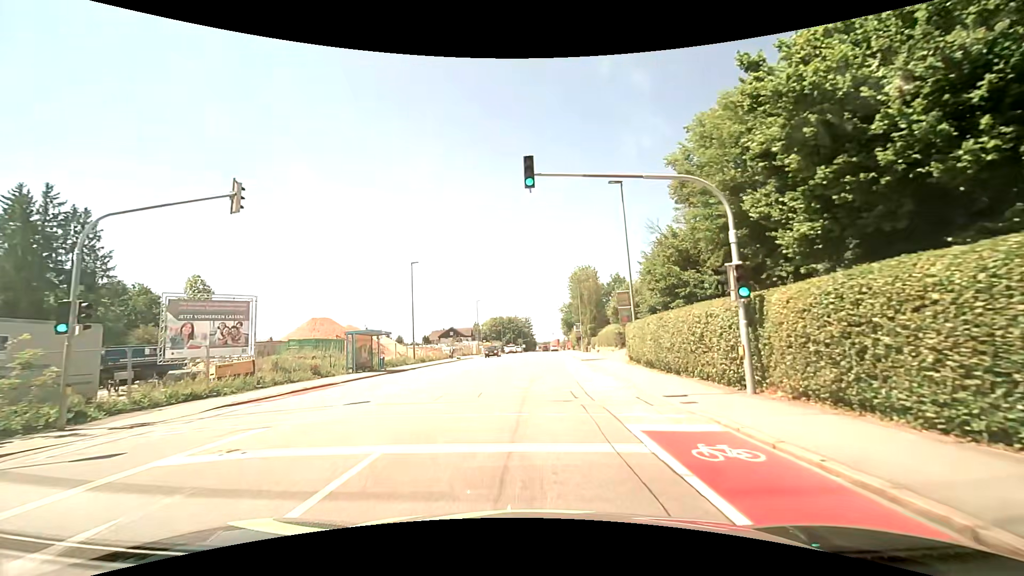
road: tertiary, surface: asphalt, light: Day
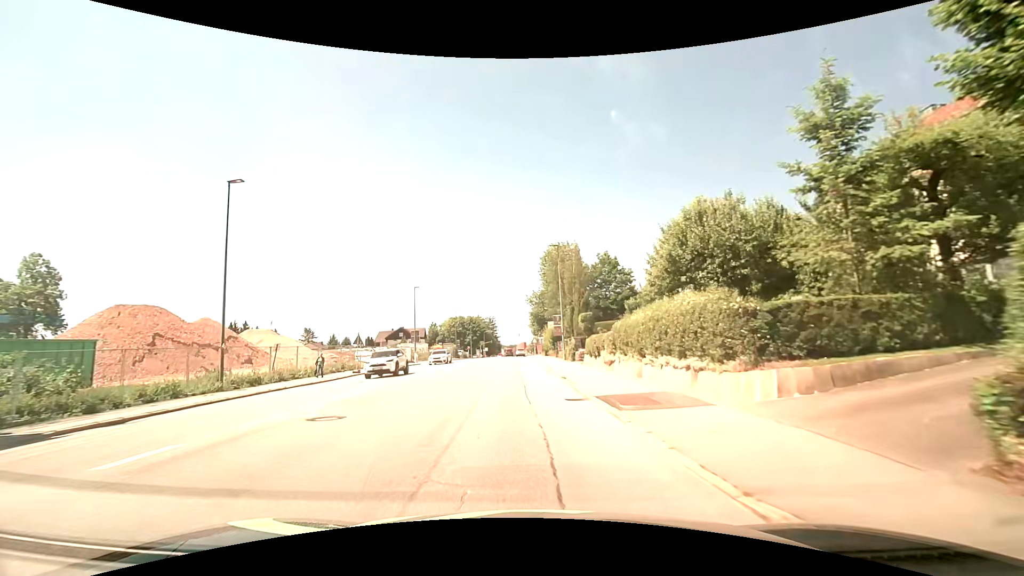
(+1.0, +25.9) m; +4°
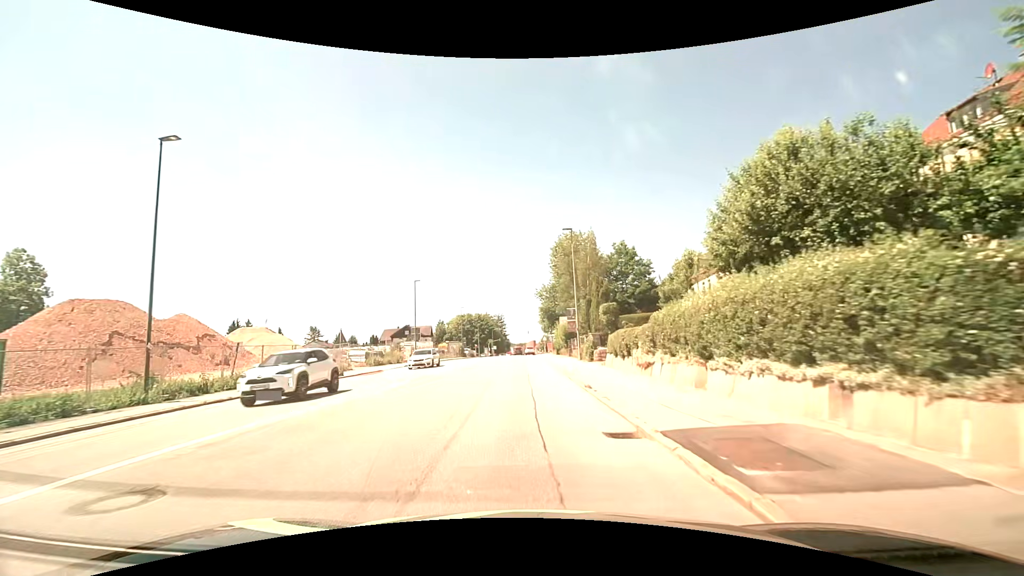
(-0.1, +5.5) m; -2°
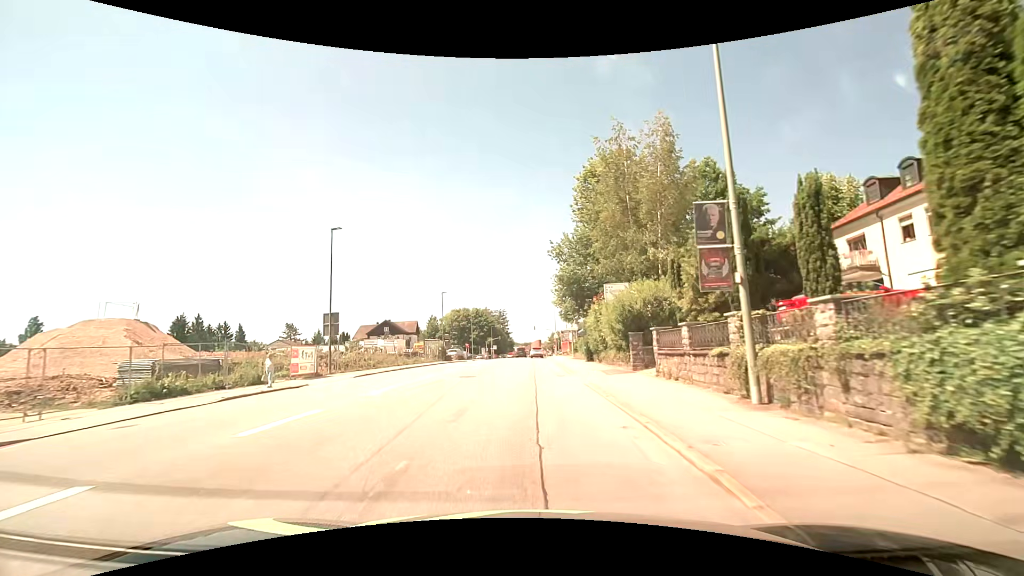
(-0.4, +28.8) m; 0°
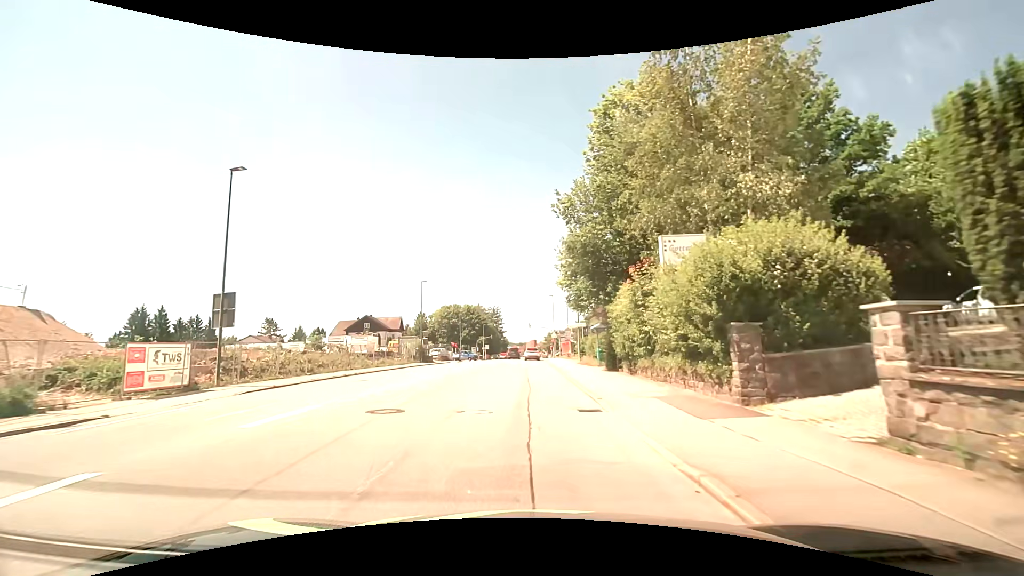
(0.0, +11.7) m; +1°
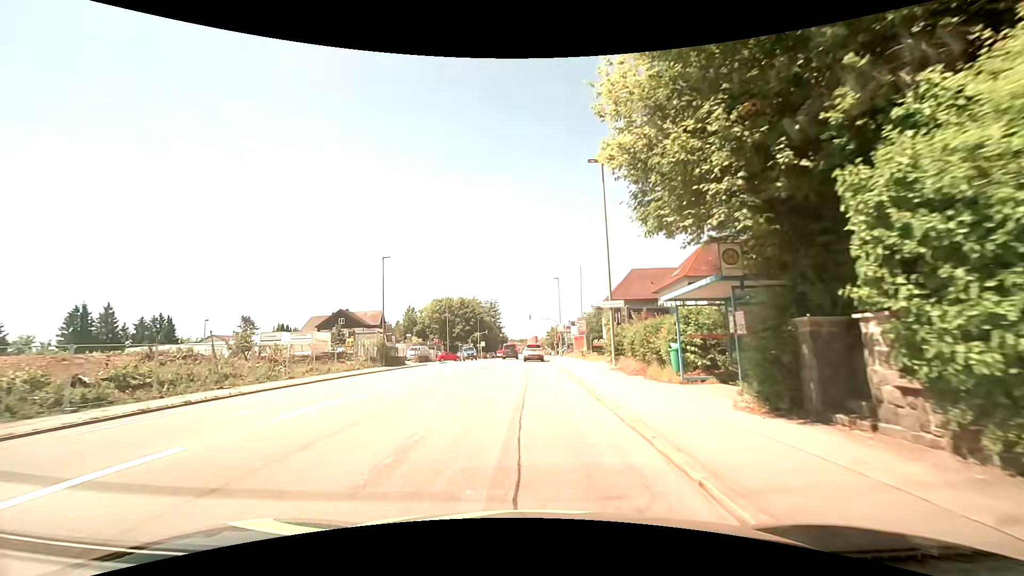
(-0.1, +16.3) m; -1°
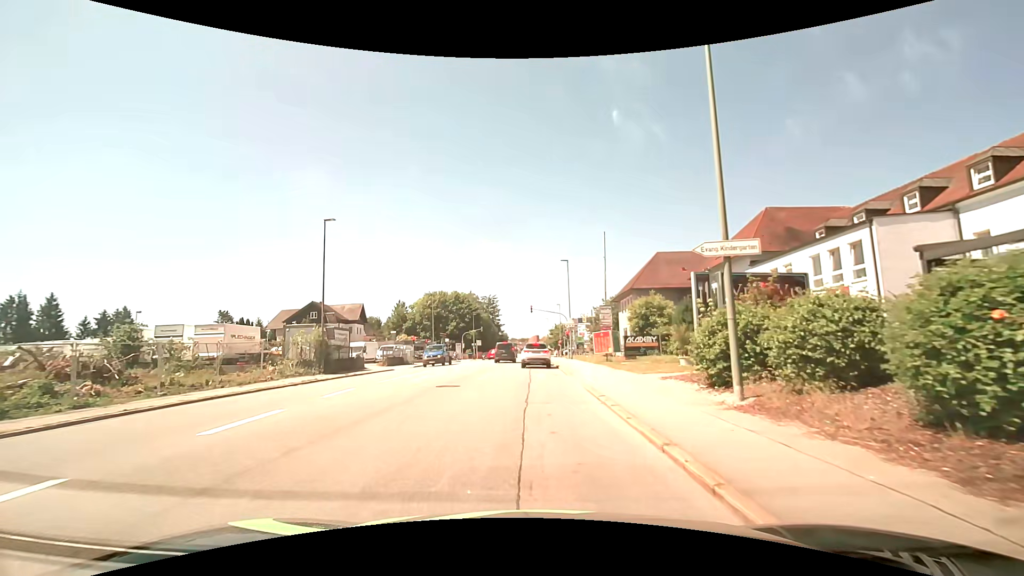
(0.0, +13.7) m; 0°
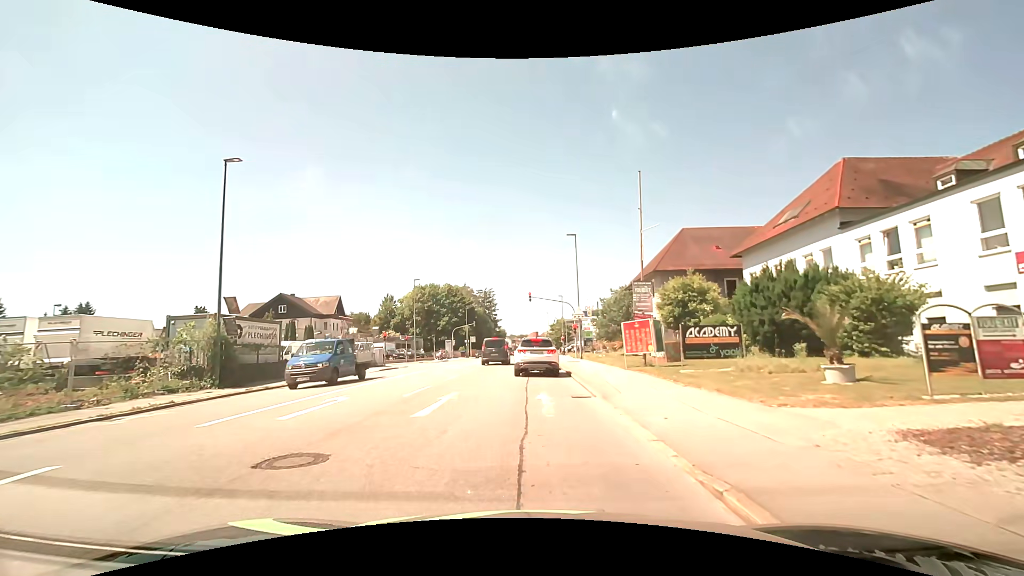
(0.0, +10.5) m; +1°
(0, +10) (0, +20) (0, +30) (0, +40) (0, +50) (0, +60) (-1, +70) (-1, +80) (-1, +90) (-1, +100) m
